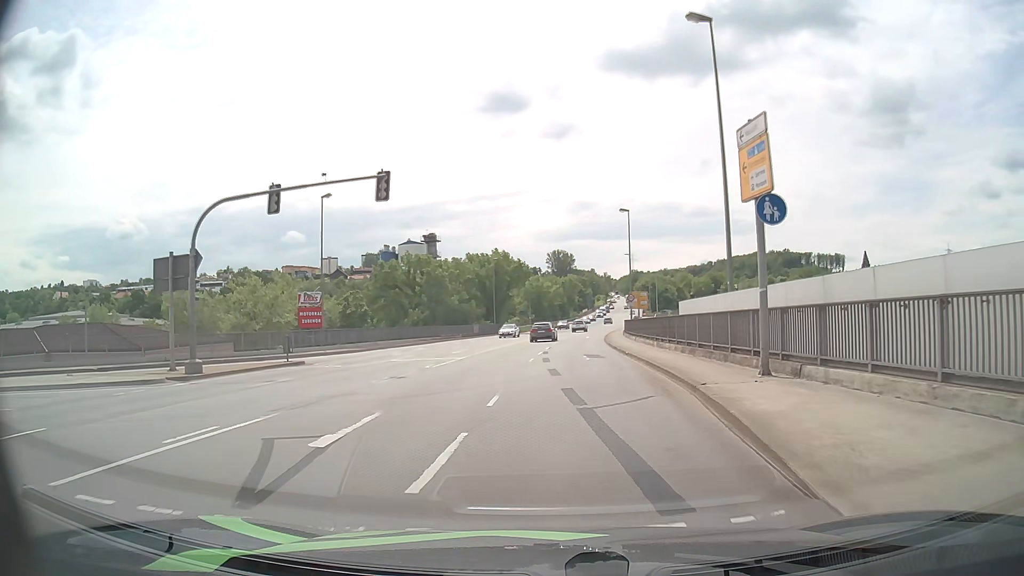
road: primary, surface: asphalt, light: Day
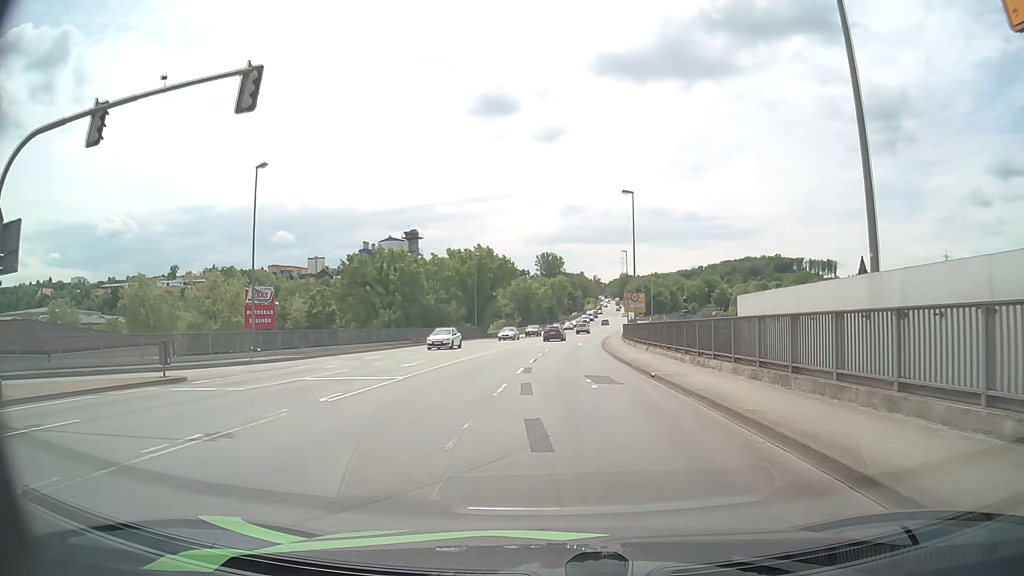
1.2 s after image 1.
(0.0, +9.5) m; 0°
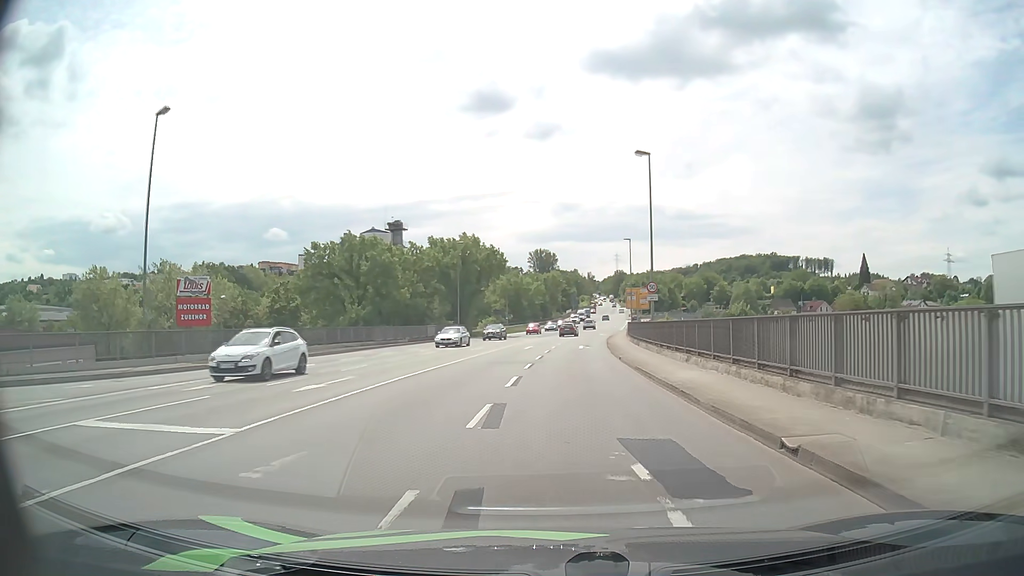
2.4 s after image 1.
(+0.1, +10.3) m; +1°
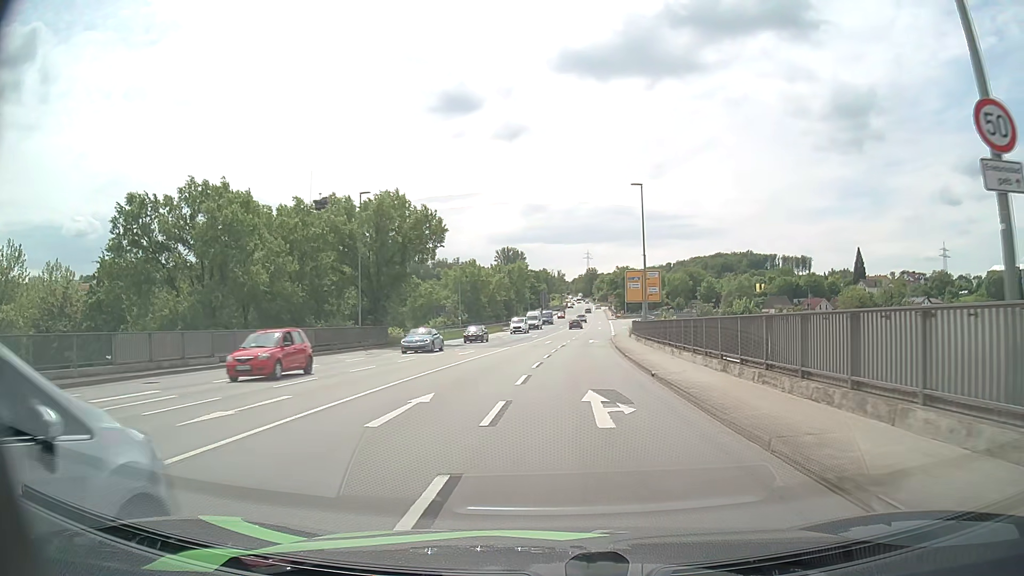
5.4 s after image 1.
(+0.5, +29.7) m; +2°
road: primary_link
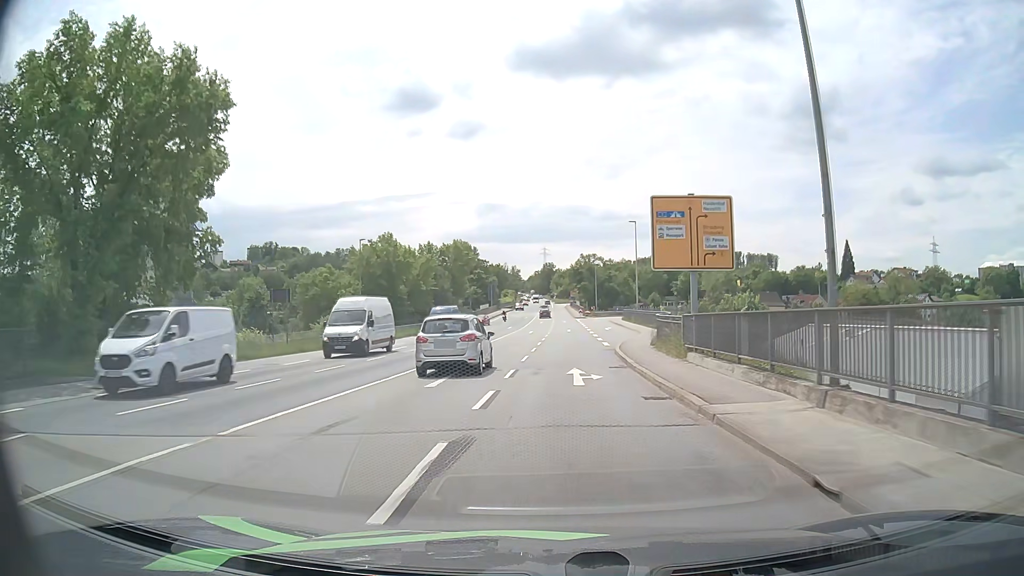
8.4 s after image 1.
(+1.4, +34.7) m; +4°
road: primary
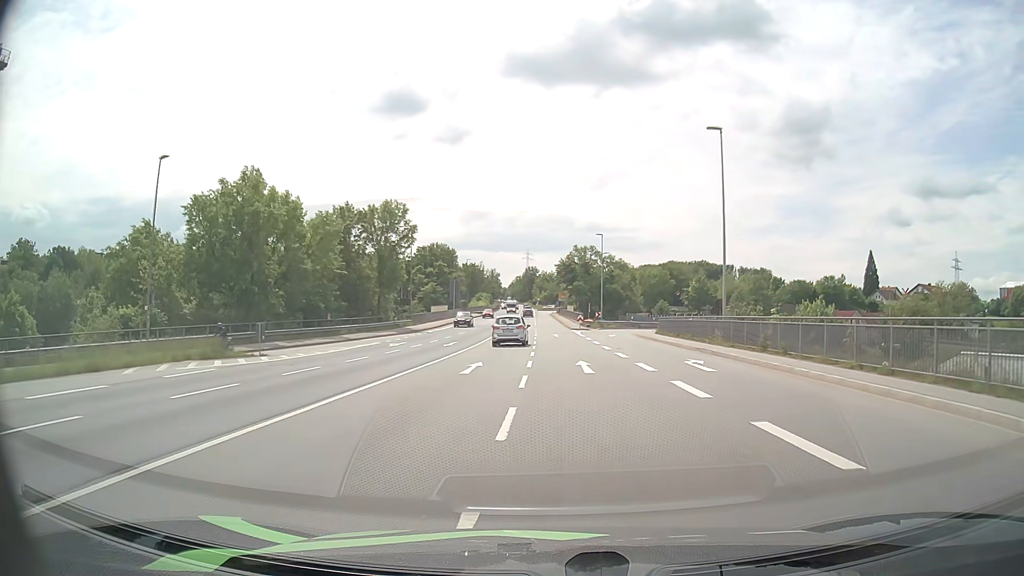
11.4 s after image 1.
(0.0, +38.8) m; +1°
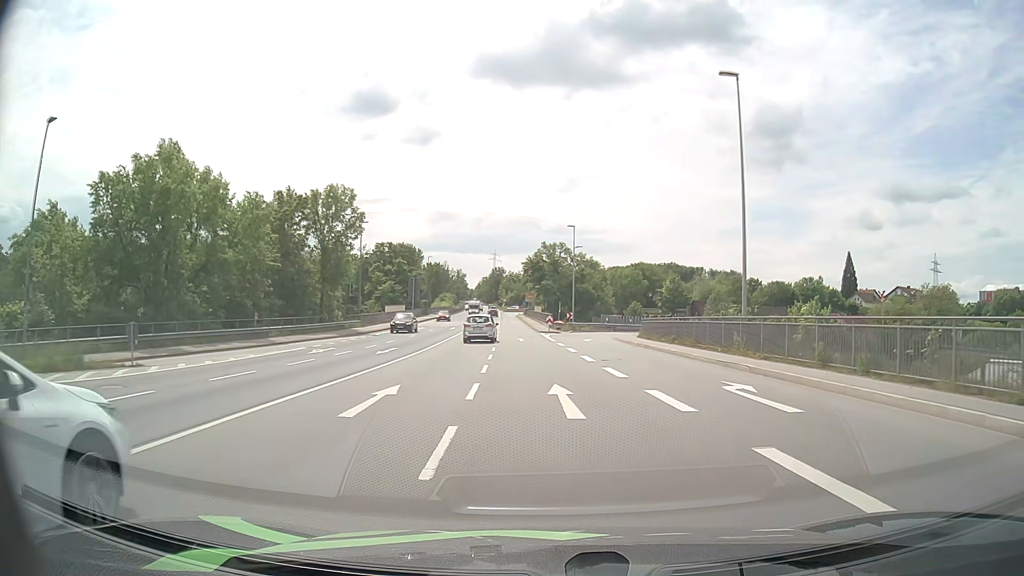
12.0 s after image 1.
(+0.1, +8.2) m; +3°
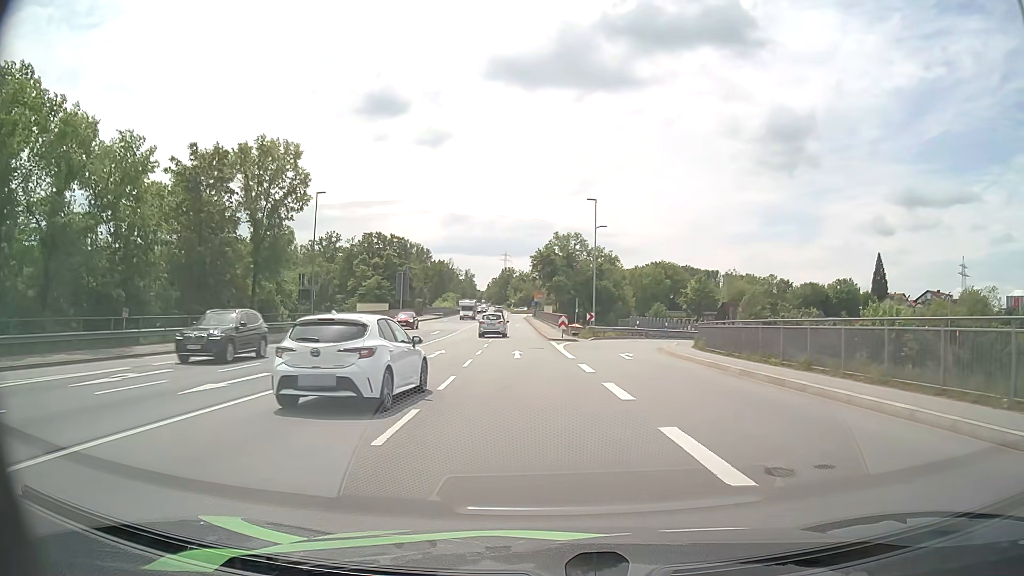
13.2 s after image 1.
(+0.1, +16.4) m; 0°
(0, +10) (-1, +20) (-1, +30) (-2, +40) (-3, +50) (-5, +60) (-6, +70) (-7, +80) (-7, +90) (-8, +100) m
